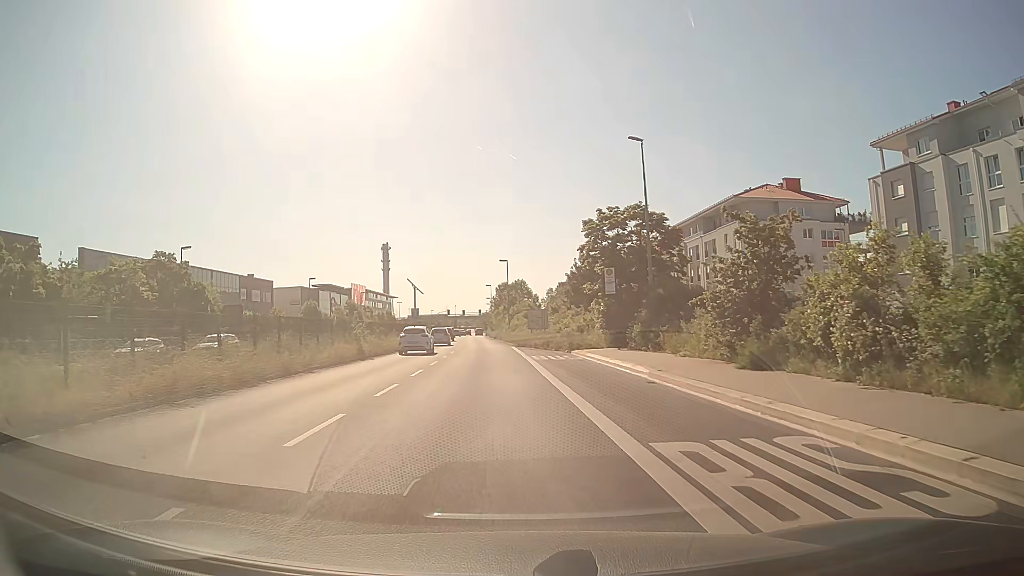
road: primary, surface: asphalt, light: Day
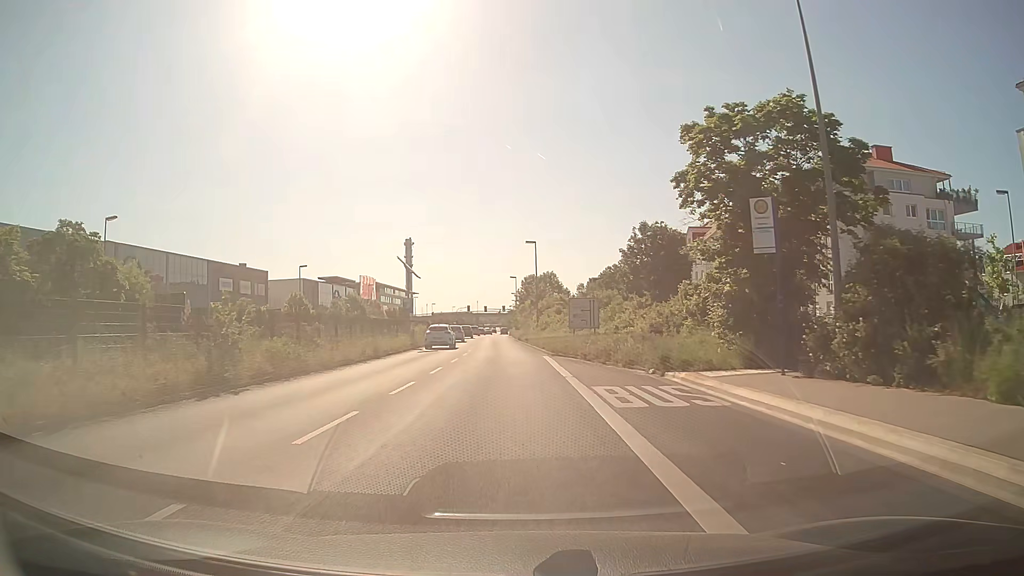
(-0.5, +18.2) m; -3°
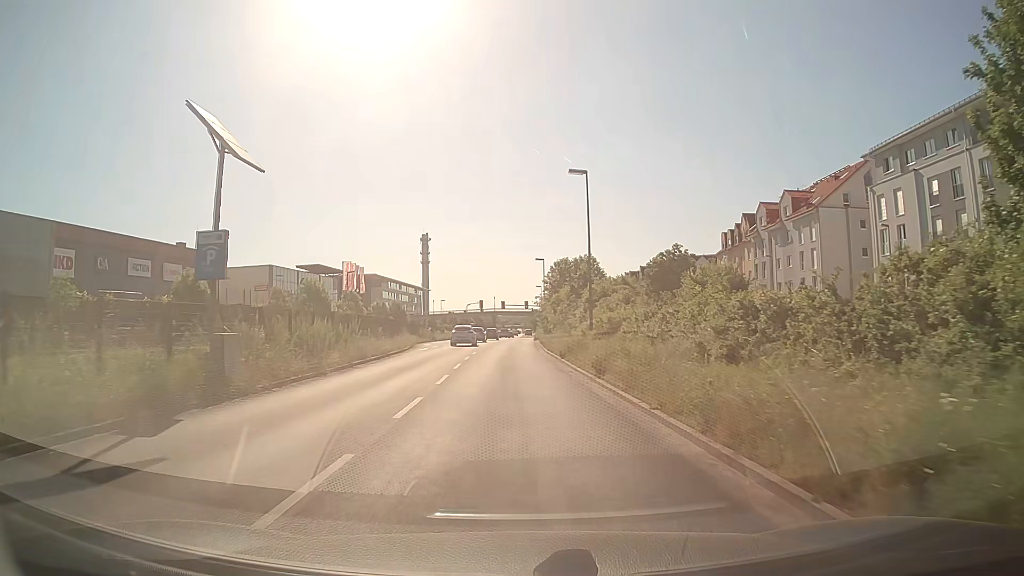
(-0.7, +33.7) m; -2°
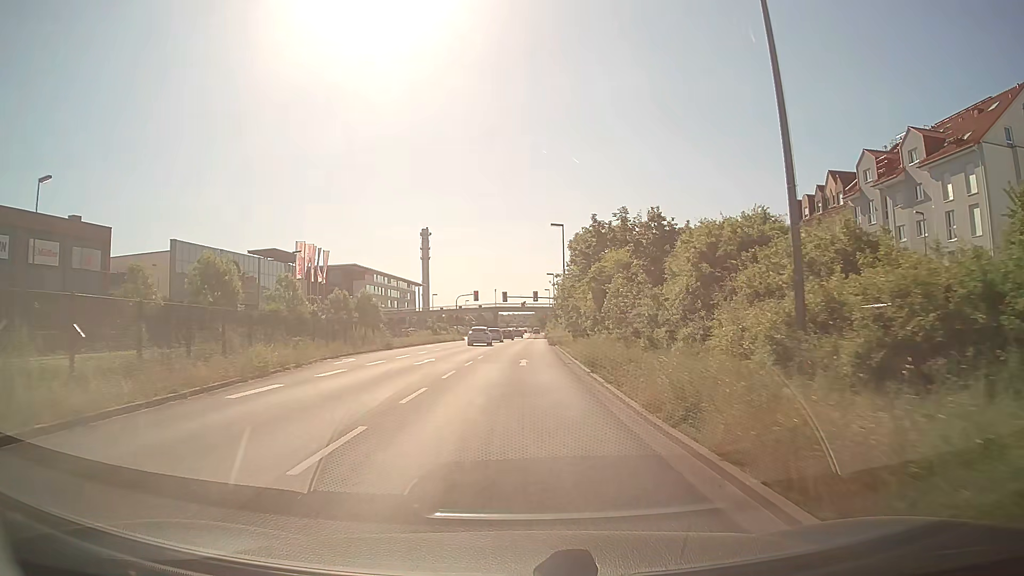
(-0.2, +28.2) m; 0°
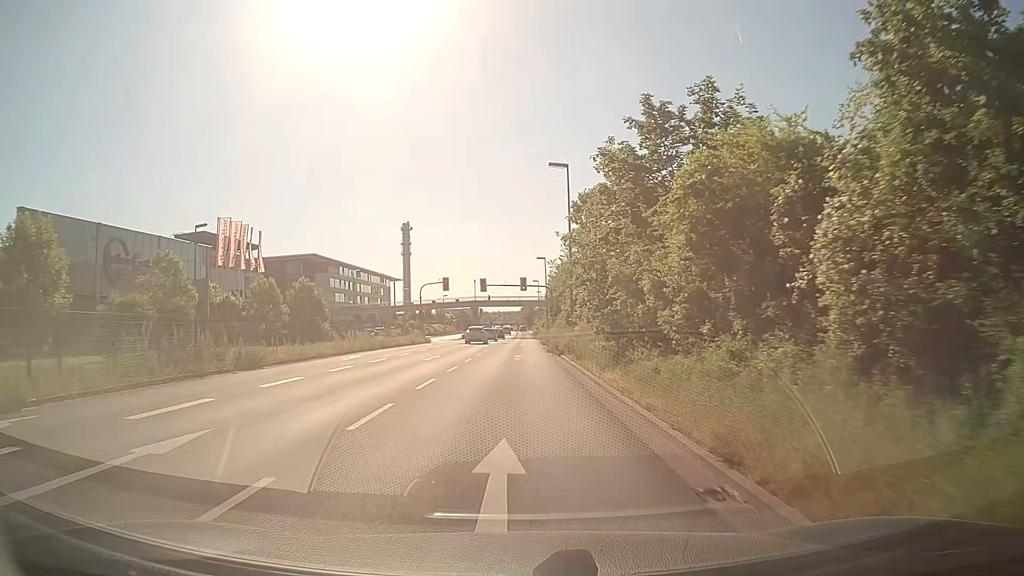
(+0.2, +21.1) m; +1°
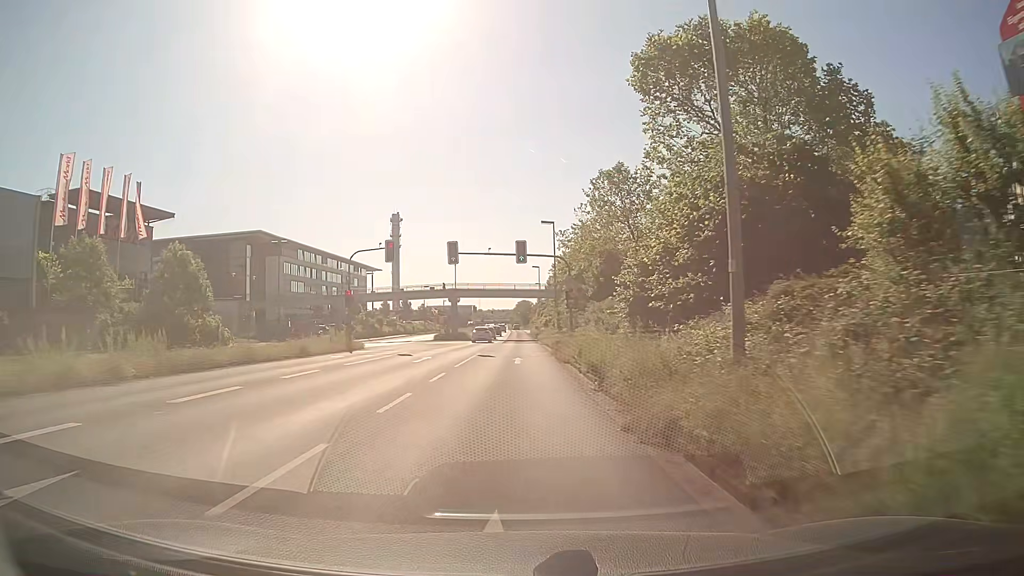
(+0.1, +28.3) m; 0°
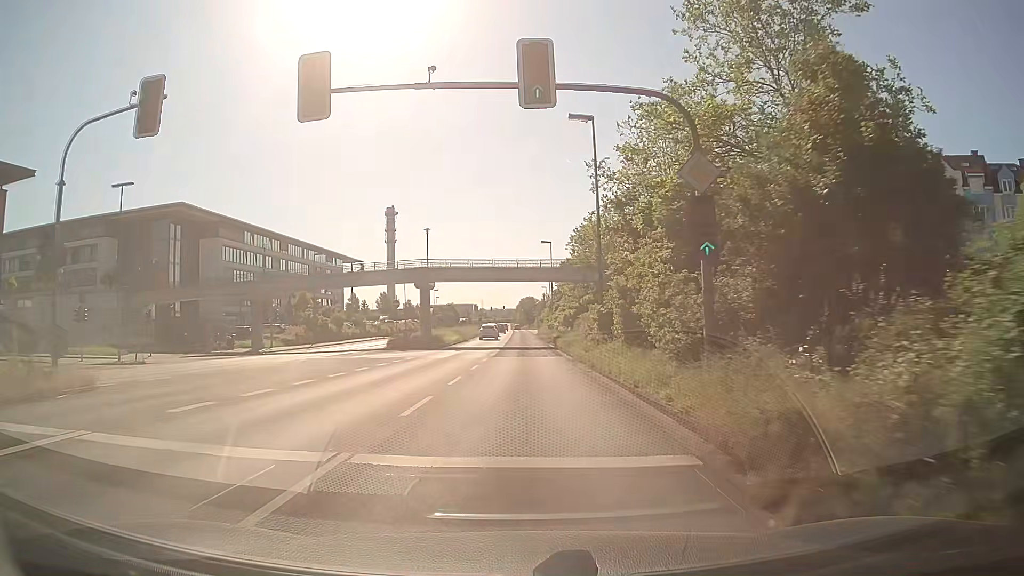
(-0.1, +28.7) m; 0°
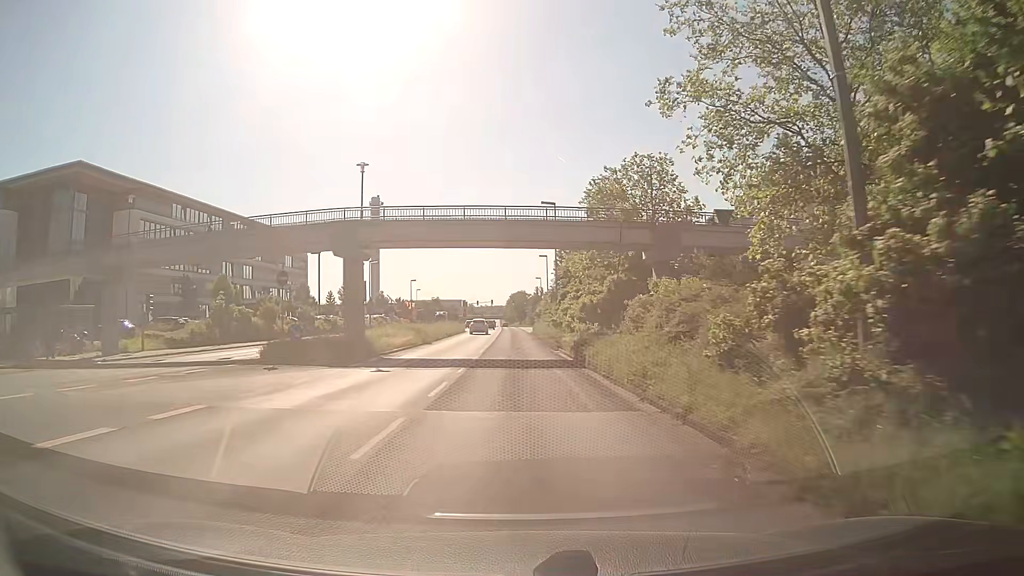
(0.0, +21.7) m; +1°
(0, +10) (0, +20) (0, +30) (0, +40) (0, +50) (0, +60) (0, +70) (0, +80) (0, +90) (0, +100) m
